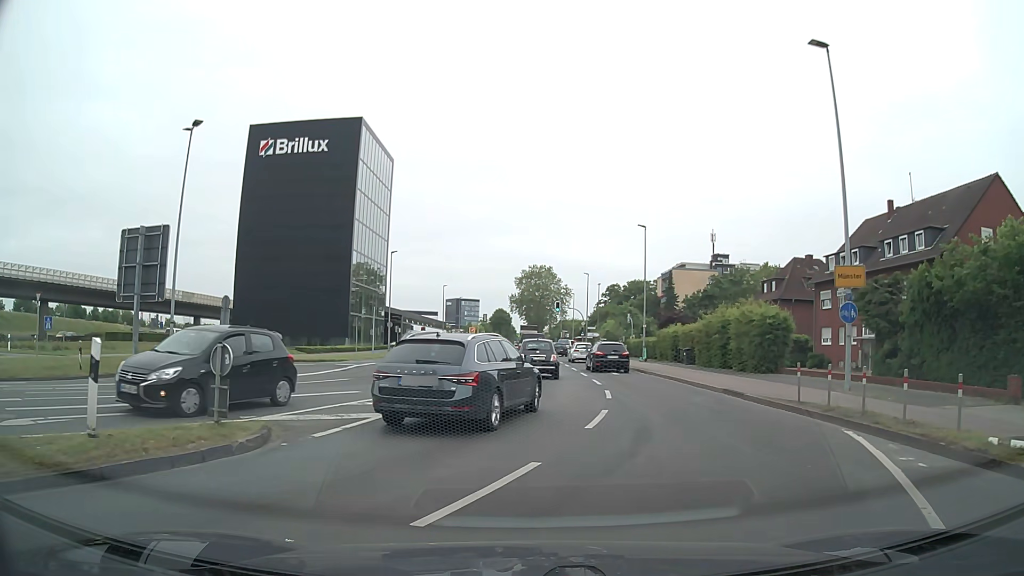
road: secondary_link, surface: asphalt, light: Day
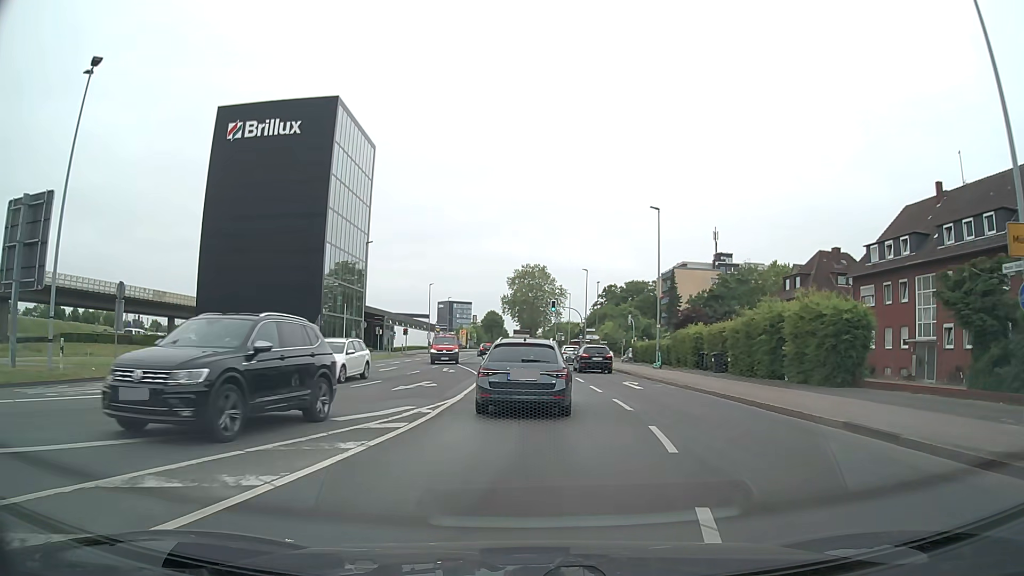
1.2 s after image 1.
(+0.1, +8.5) m; +1°
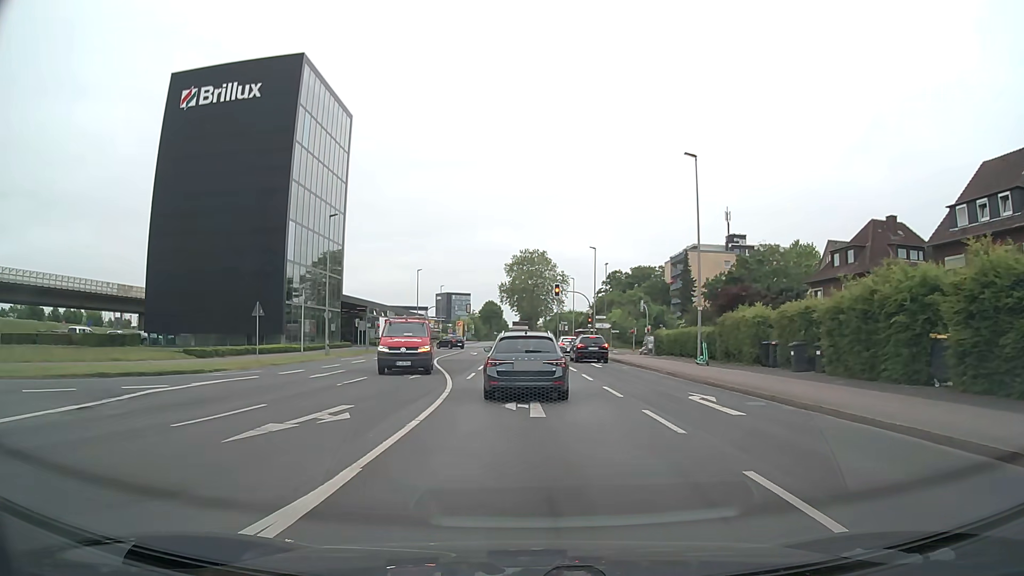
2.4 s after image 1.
(0.0, +11.1) m; -1°
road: secondary
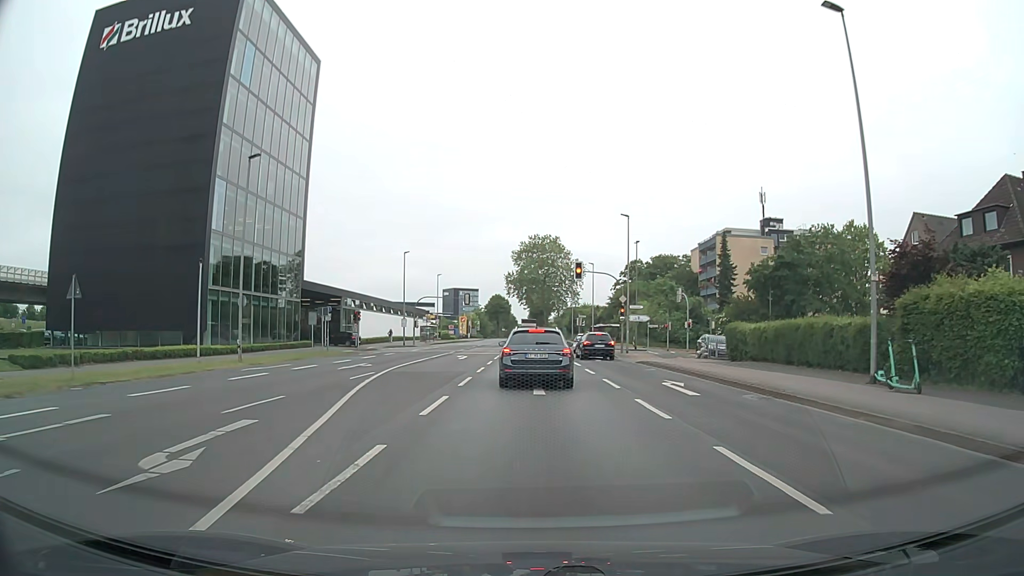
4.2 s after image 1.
(0.0, +16.7) m; 0°
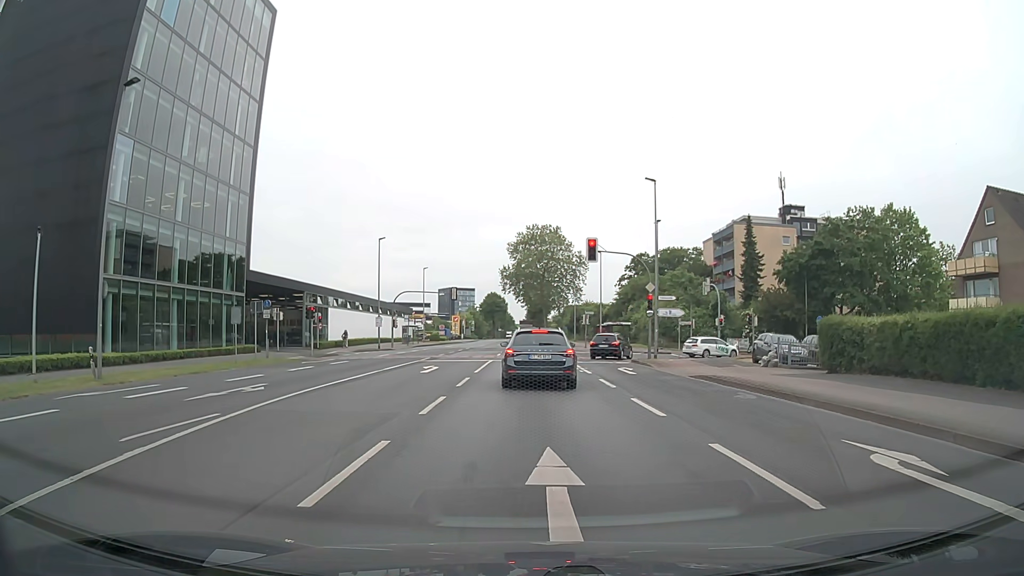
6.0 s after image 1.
(-0.1, +11.7) m; 0°
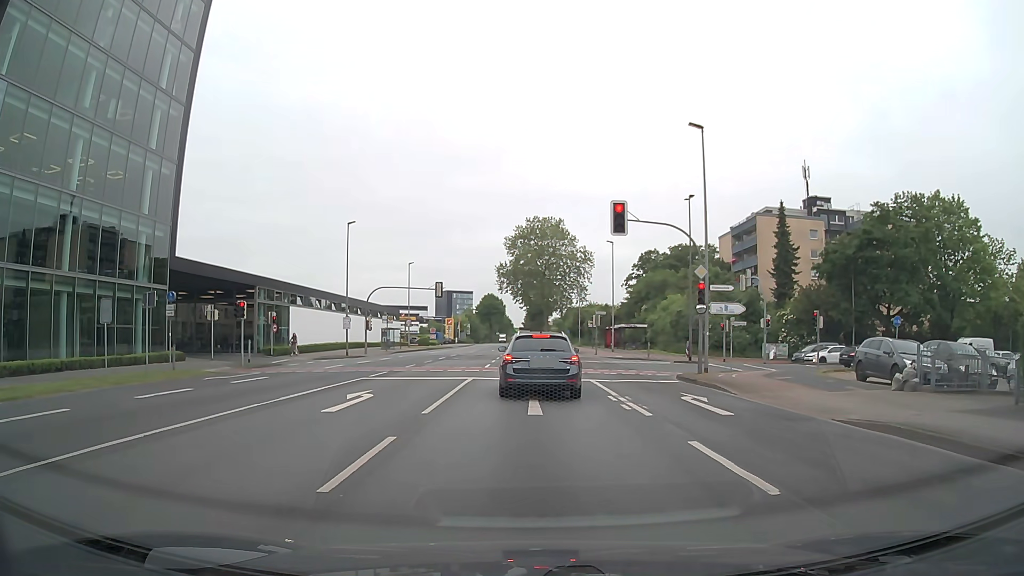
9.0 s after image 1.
(0.0, +11.1) m; +1°
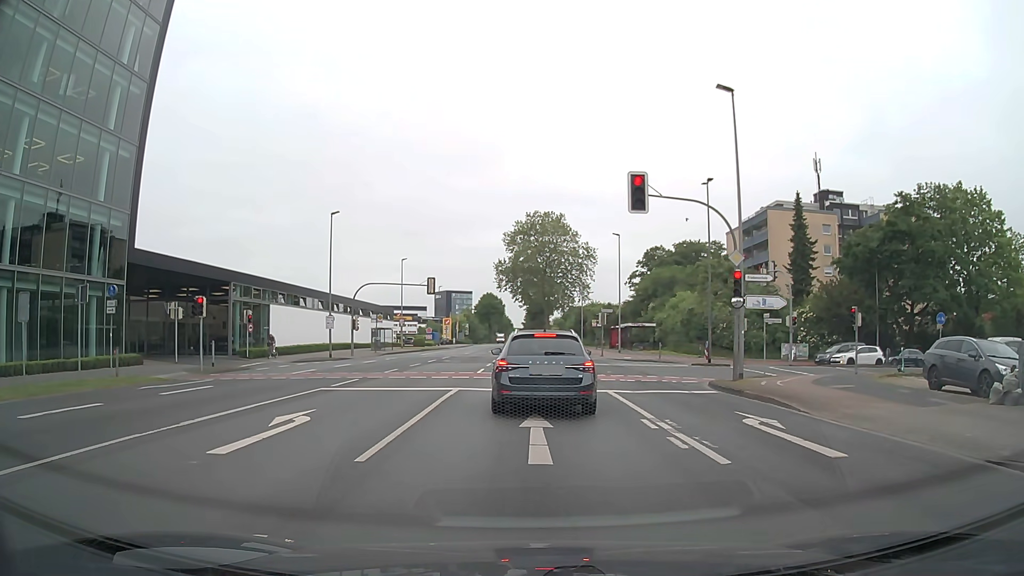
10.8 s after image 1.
(-0.1, +4.6) m; -2°
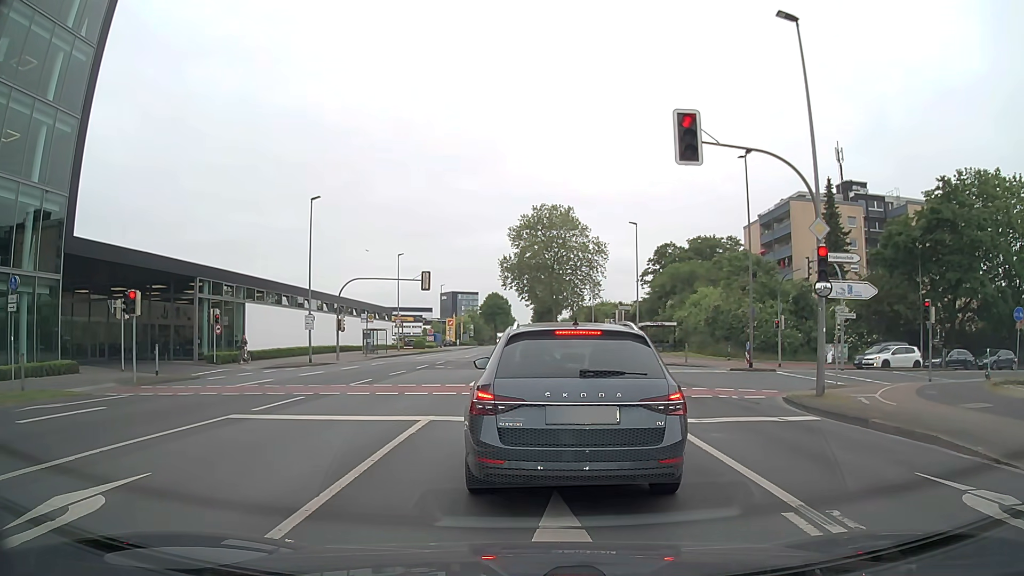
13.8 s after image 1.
(+0.1, +6.1) m; 0°
(0, +10) (+1, +20) (+1, +30) (+1, +40) (+1, +50) (+1, +60) (+1, +70) (+1, +80) (+2, +90) (+2, +100) m
